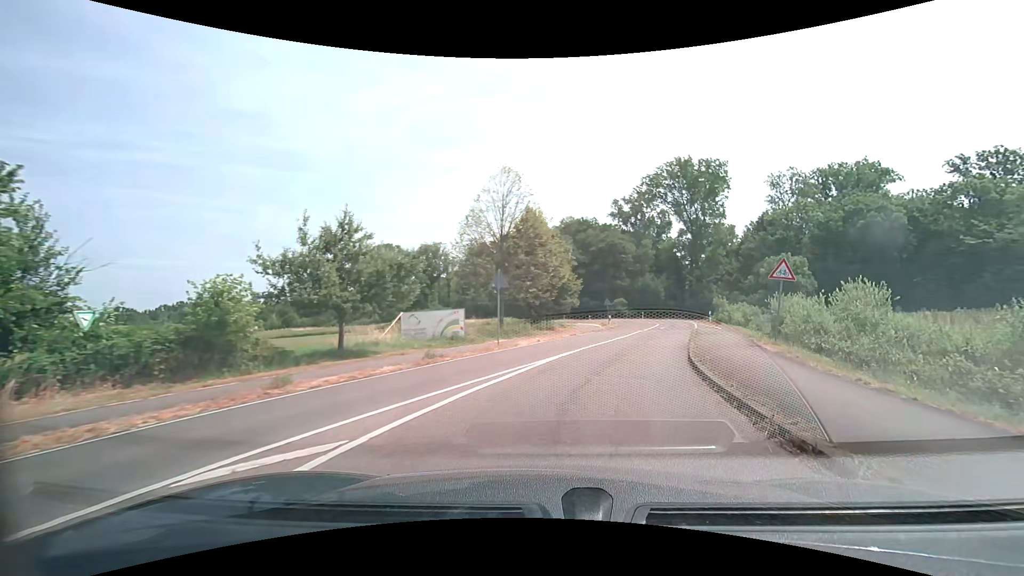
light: Day
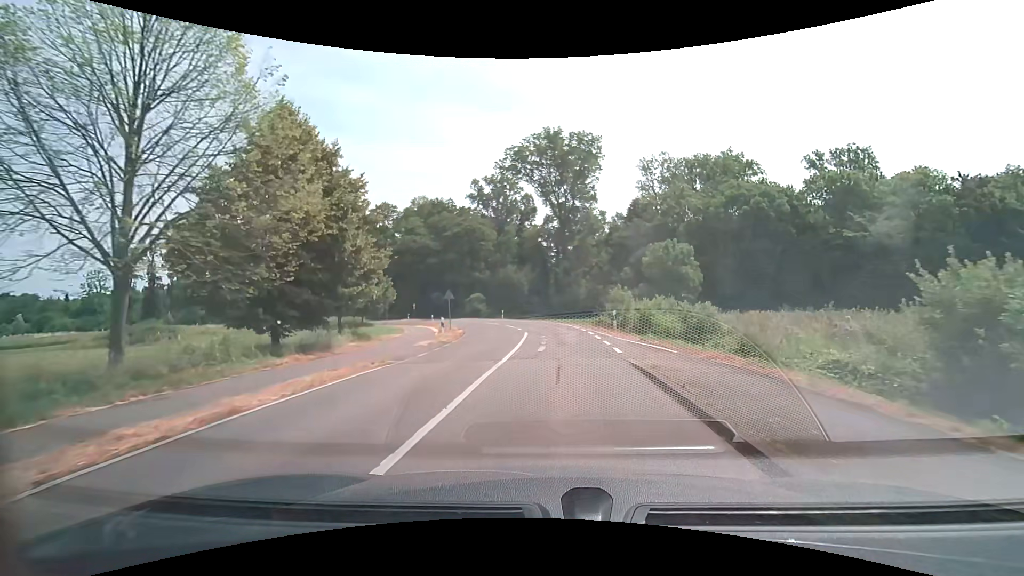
(+3.9, +21.1) m; +16°
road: tertiary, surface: asphalt
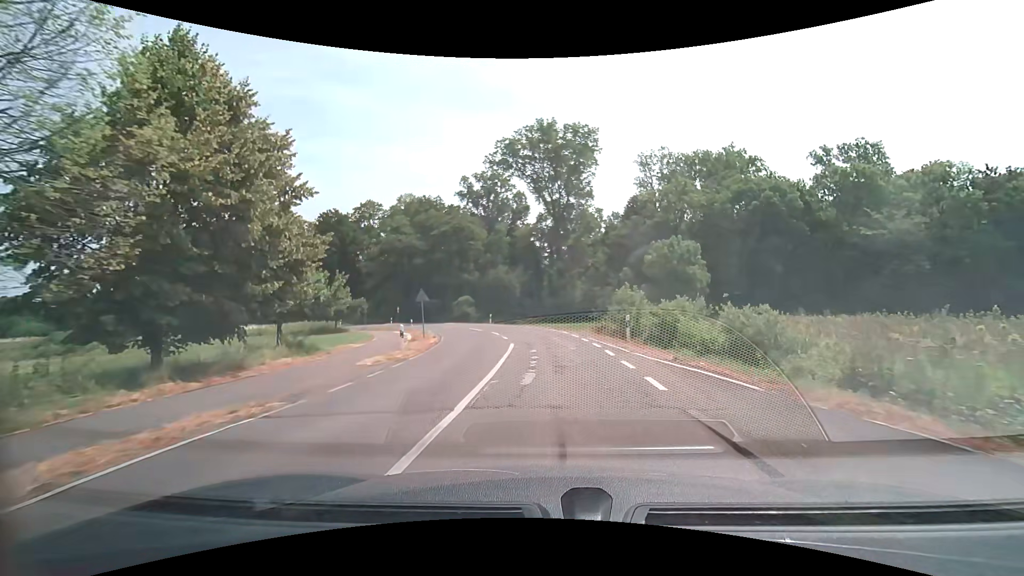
(+0.1, +5.9) m; +1°
(0, +10) (0, +20) (-1, +30) (-3, +40) (-6, +49) (-10, +58) (-15, +67) (-21, +75) (-28, +82) (-35, +89) m
